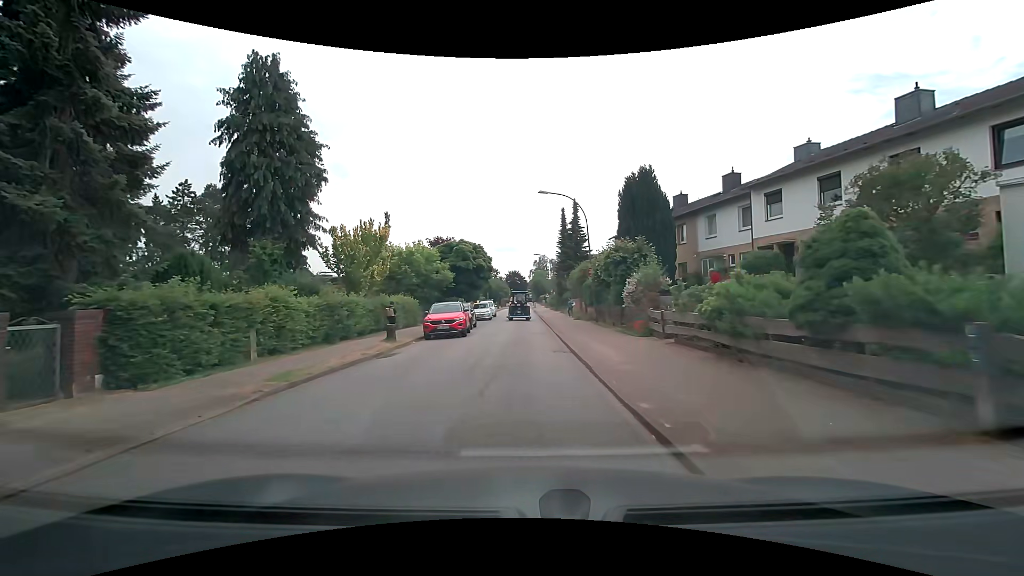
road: residential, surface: asphalt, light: Day
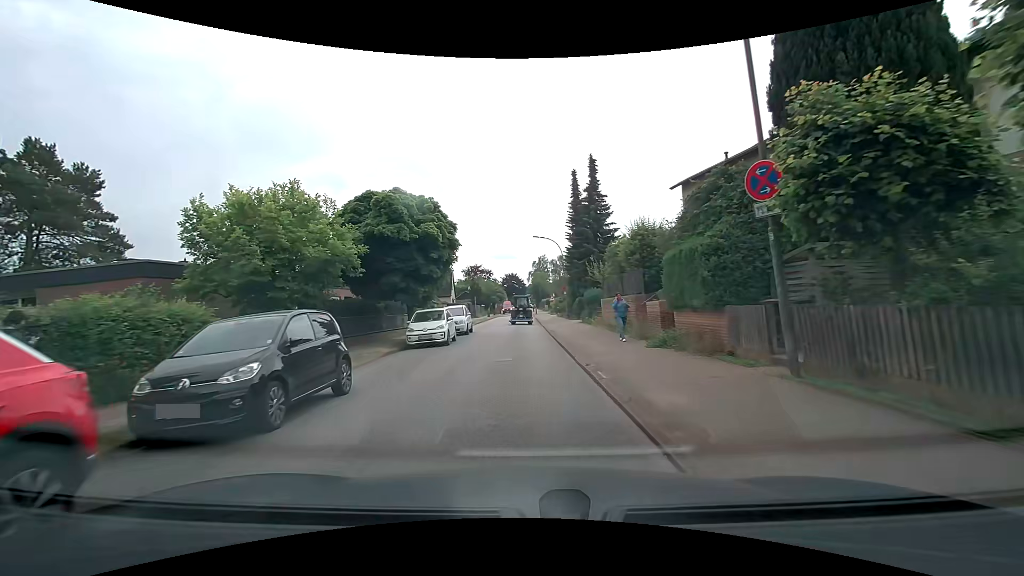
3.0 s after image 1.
(+0.3, +21.3) m; 0°
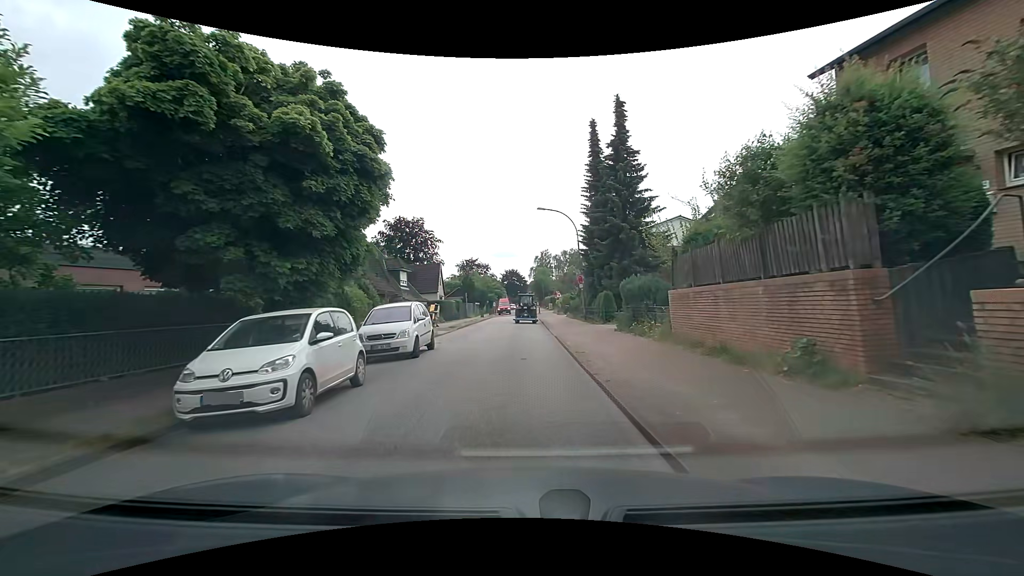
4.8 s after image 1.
(0.0, +12.5) m; +1°
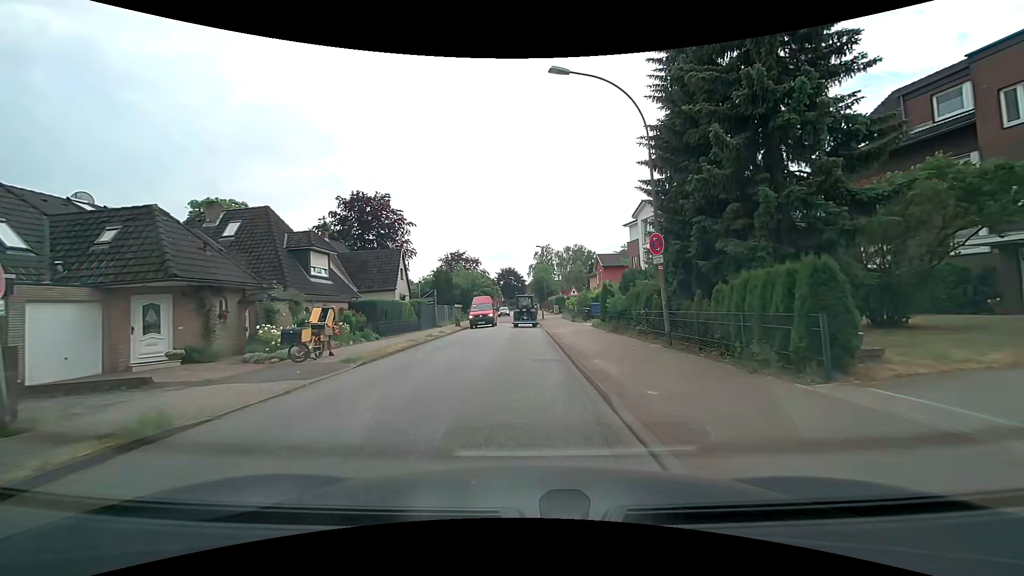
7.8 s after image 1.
(-0.3, +20.0) m; -1°
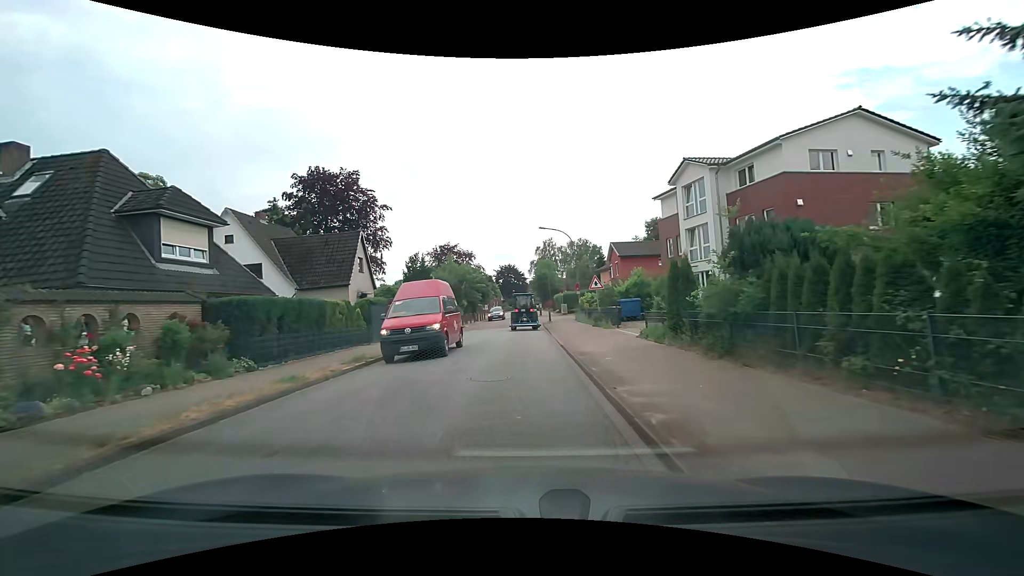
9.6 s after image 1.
(+0.1, +11.9) m; 0°
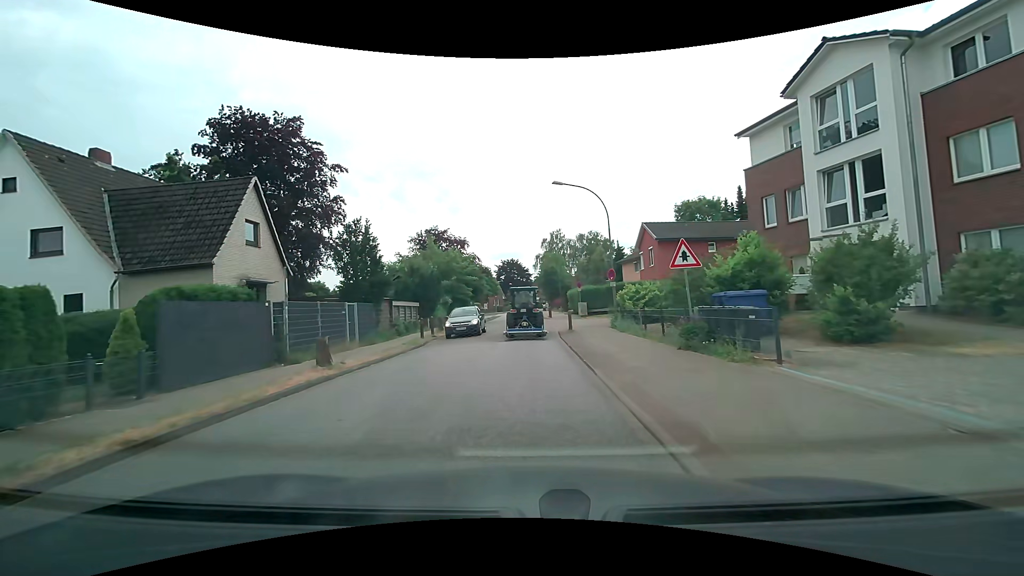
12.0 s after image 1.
(0.0, +14.5) m; 0°
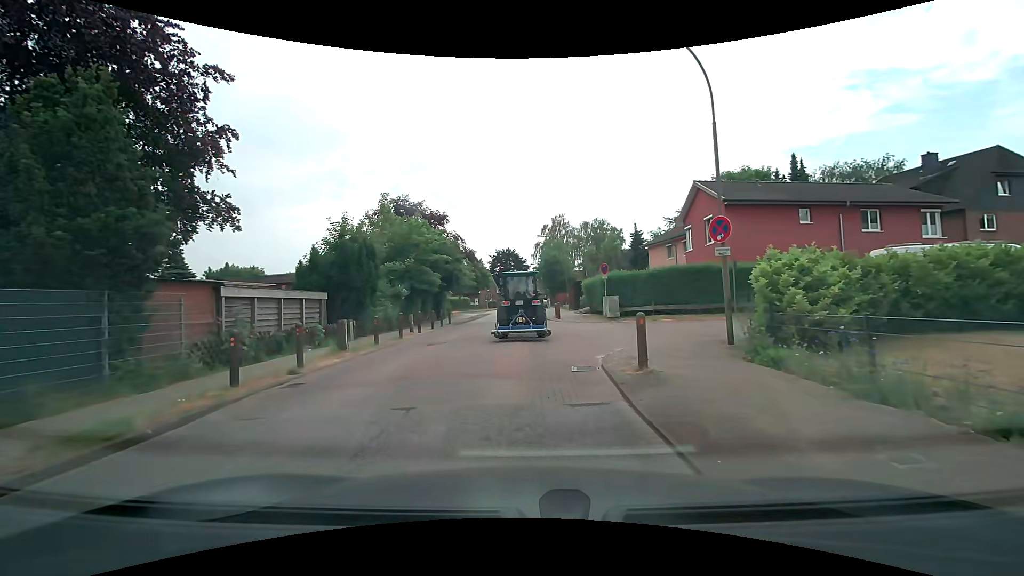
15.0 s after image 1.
(-0.1, +14.9) m; 0°
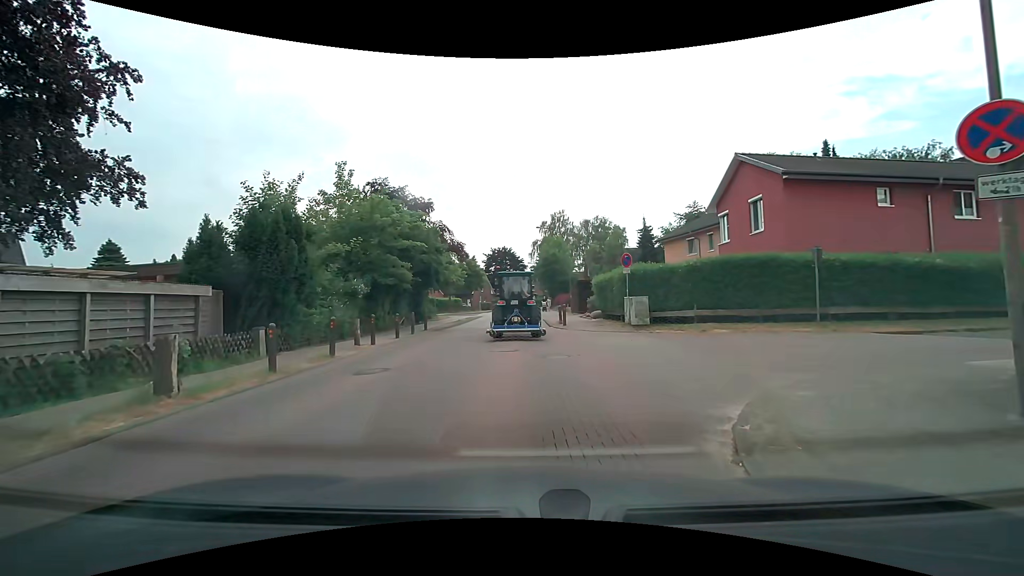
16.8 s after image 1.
(0.0, +6.6) m; 0°
